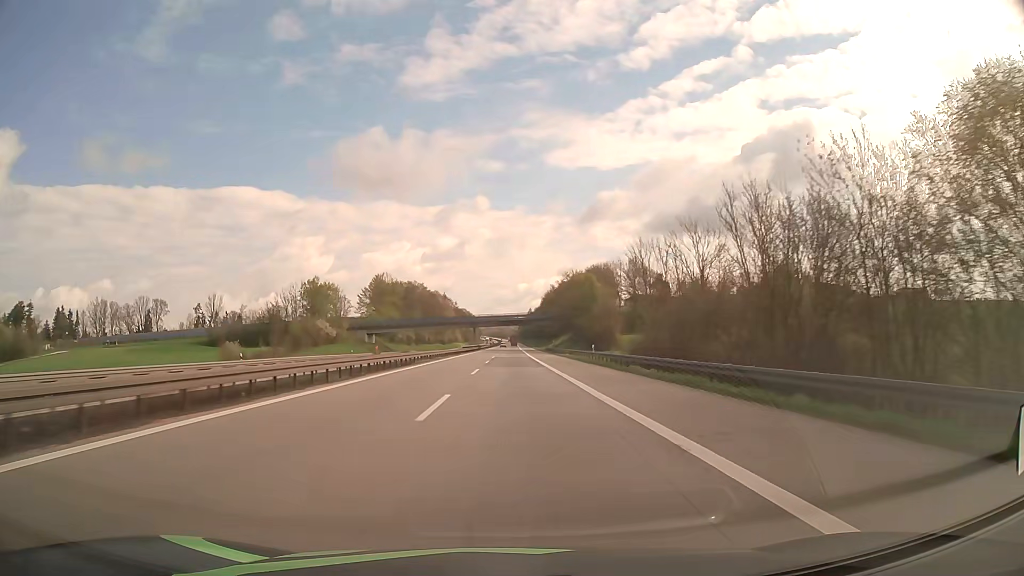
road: motorway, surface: asphalt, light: Day
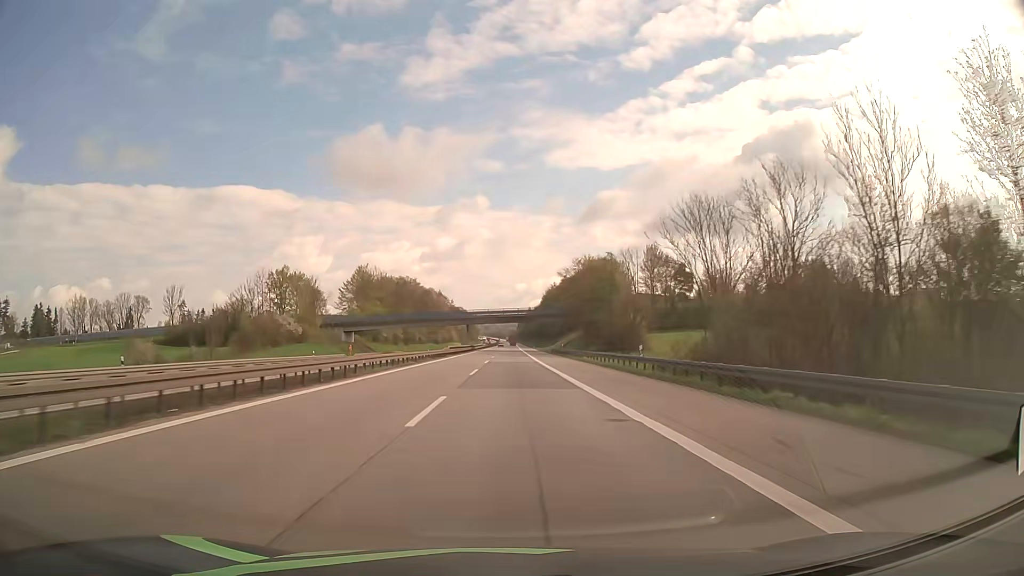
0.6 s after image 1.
(0.0, +19.1) m; 0°
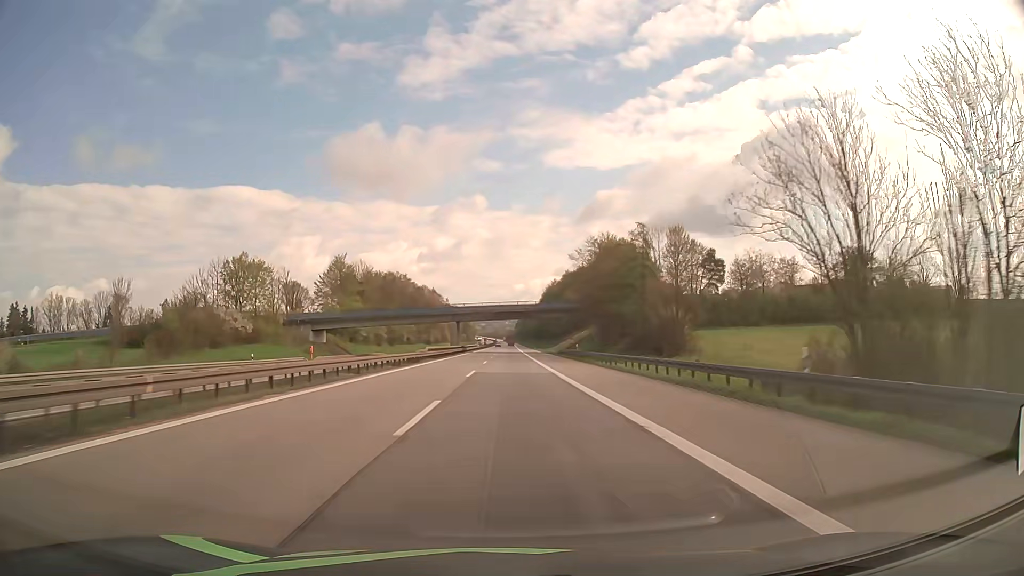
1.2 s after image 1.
(0.0, +19.1) m; 0°
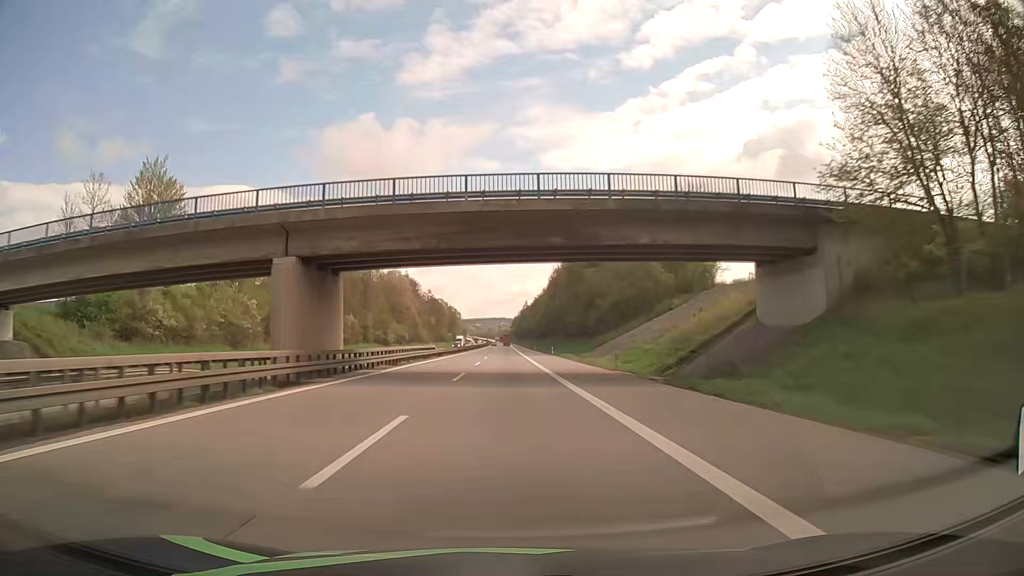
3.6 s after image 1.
(+0.5, +76.2) m; +1°
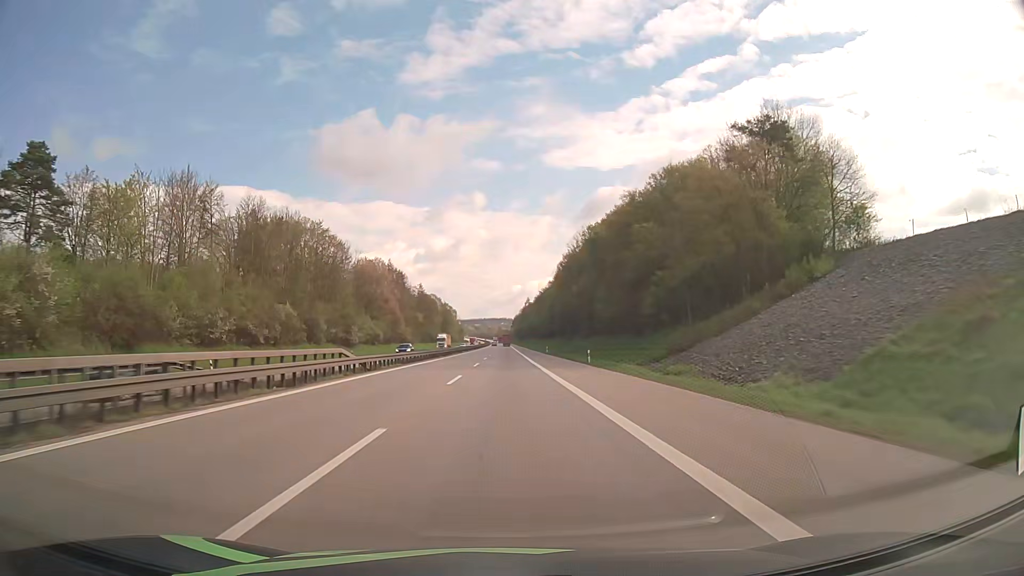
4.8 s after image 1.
(0.0, +38.1) m; 0°
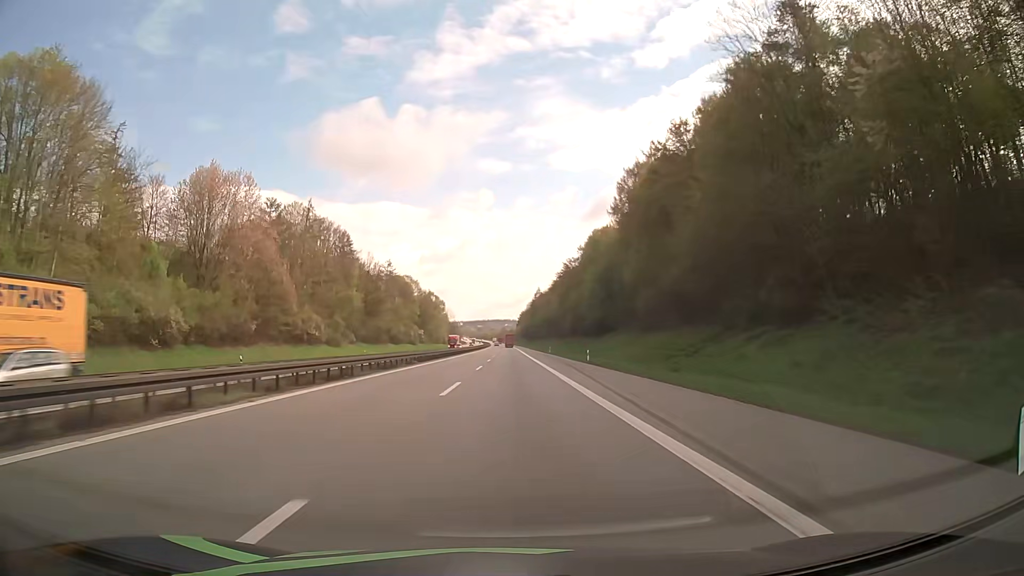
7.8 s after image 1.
(+0.1, +95.8) m; 0°
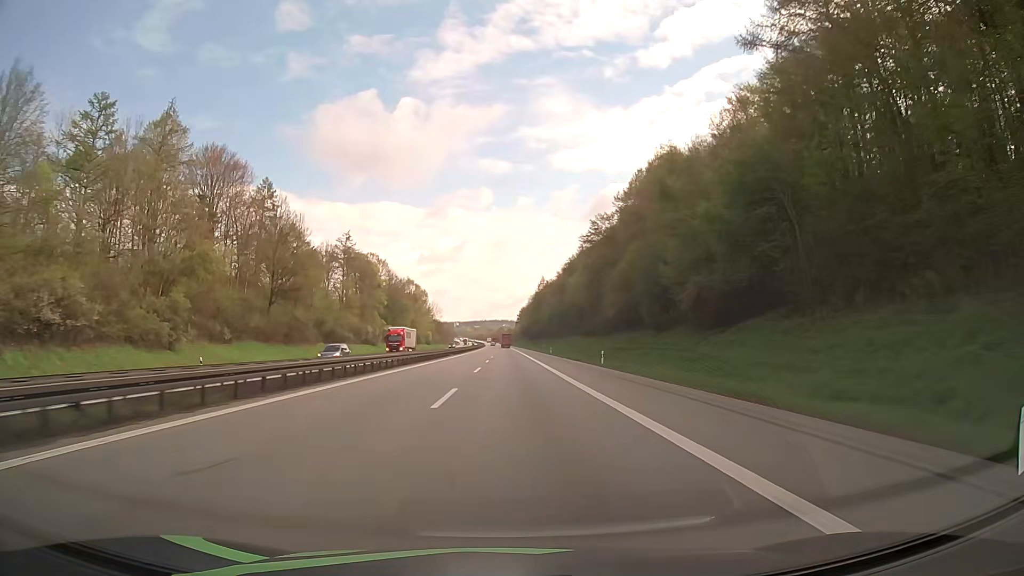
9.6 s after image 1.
(0.0, +57.9) m; 0°
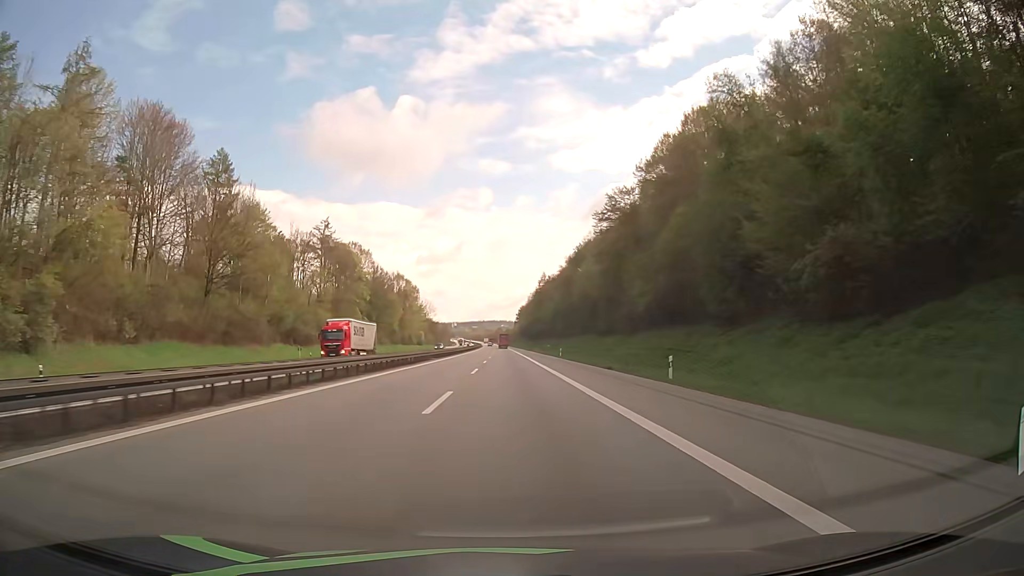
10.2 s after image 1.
(0.0, +19.4) m; 0°
(0, +10) (0, +20) (0, +30) (0, +40) (0, +50) (0, +60) (0, +70) (0, +80) (0, +90) (0, +100) m
